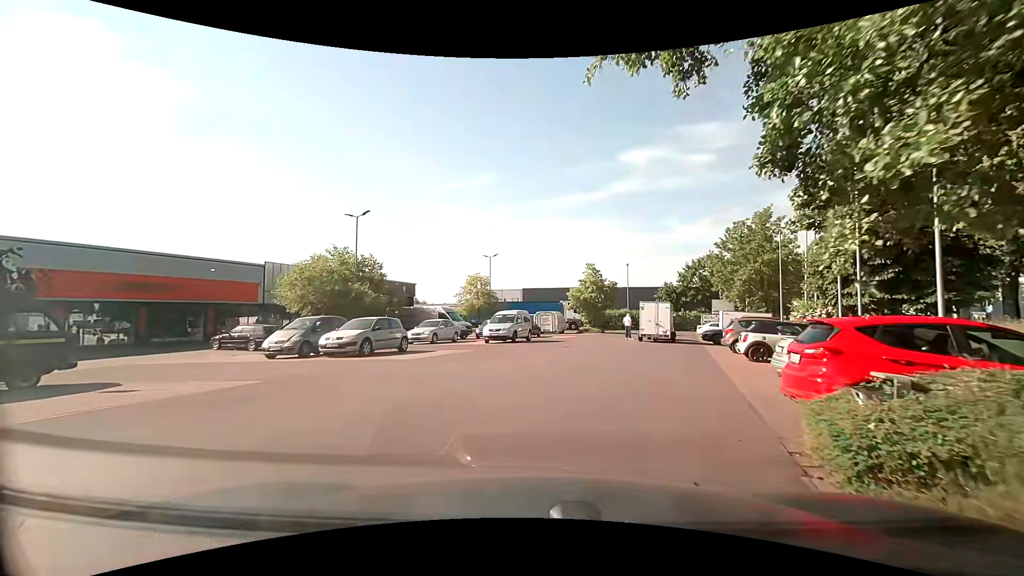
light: Day
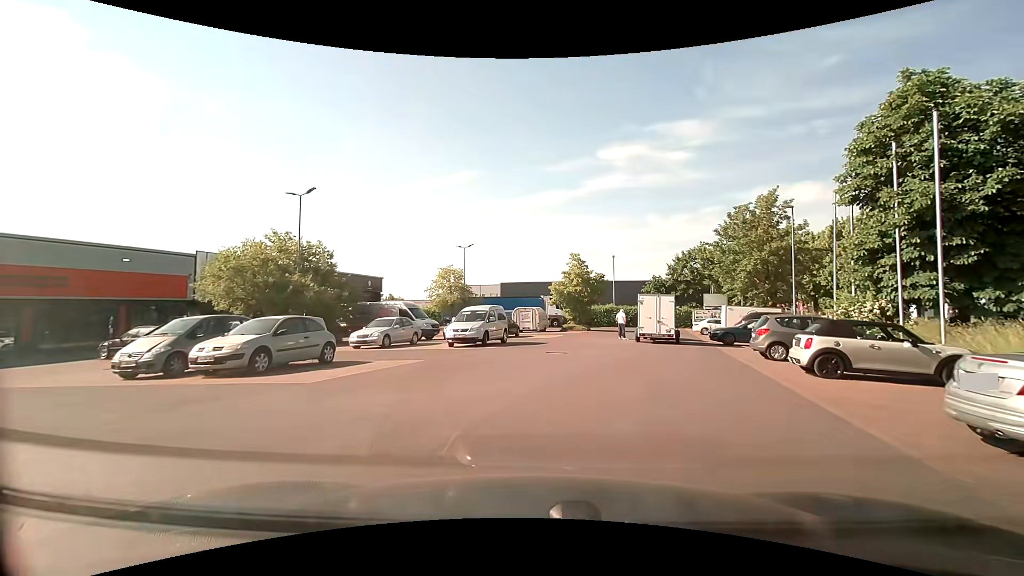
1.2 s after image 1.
(+0.2, +5.6) m; +4°
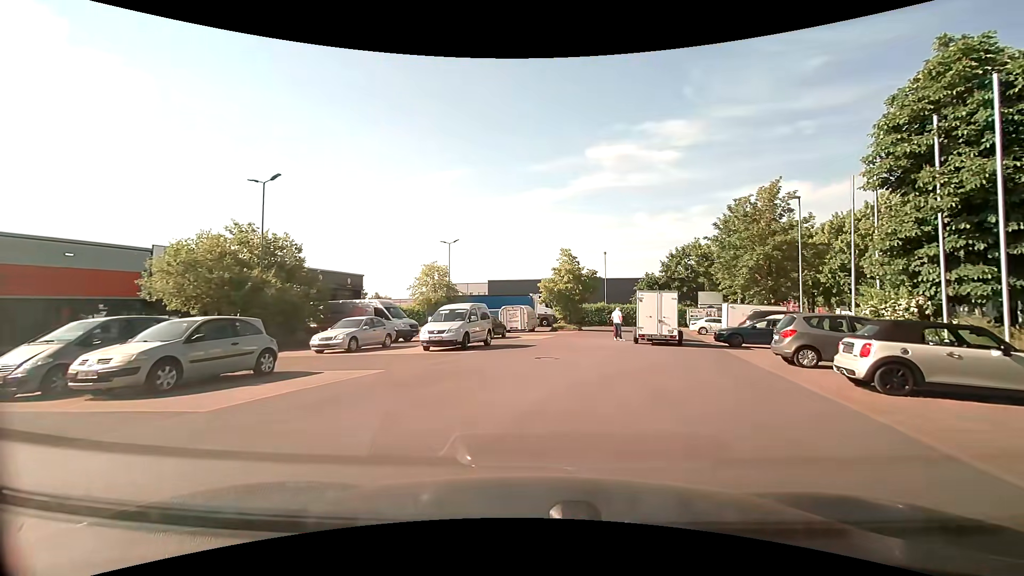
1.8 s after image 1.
(0.0, +2.7) m; 0°
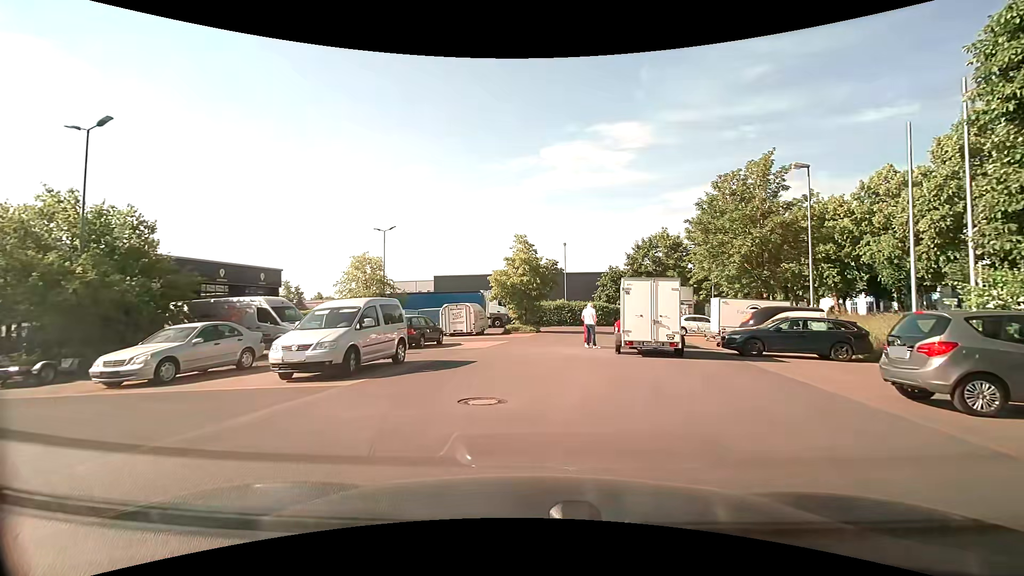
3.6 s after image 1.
(+0.3, +7.5) m; +6°
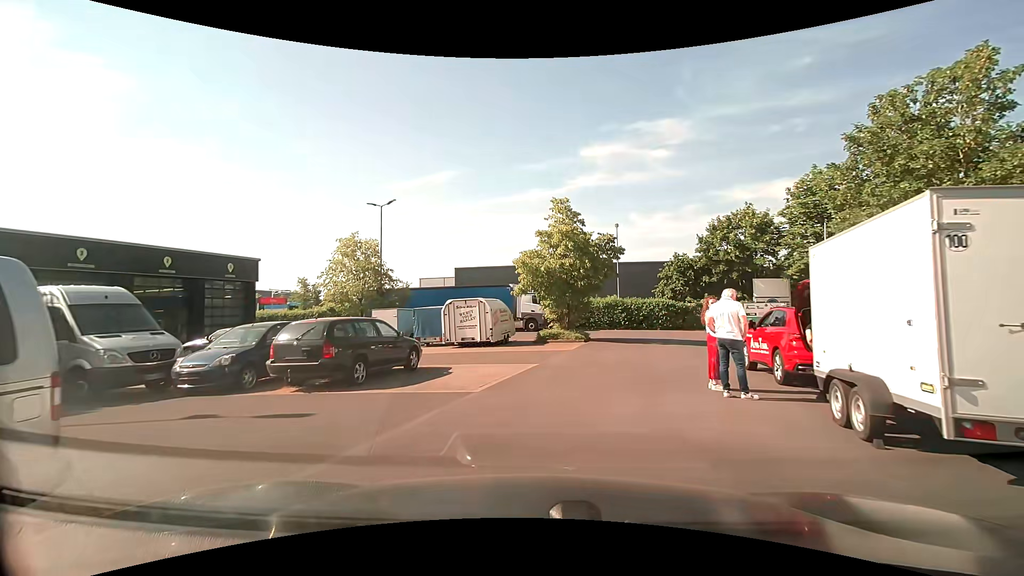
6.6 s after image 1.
(-0.4, +11.4) m; -5°
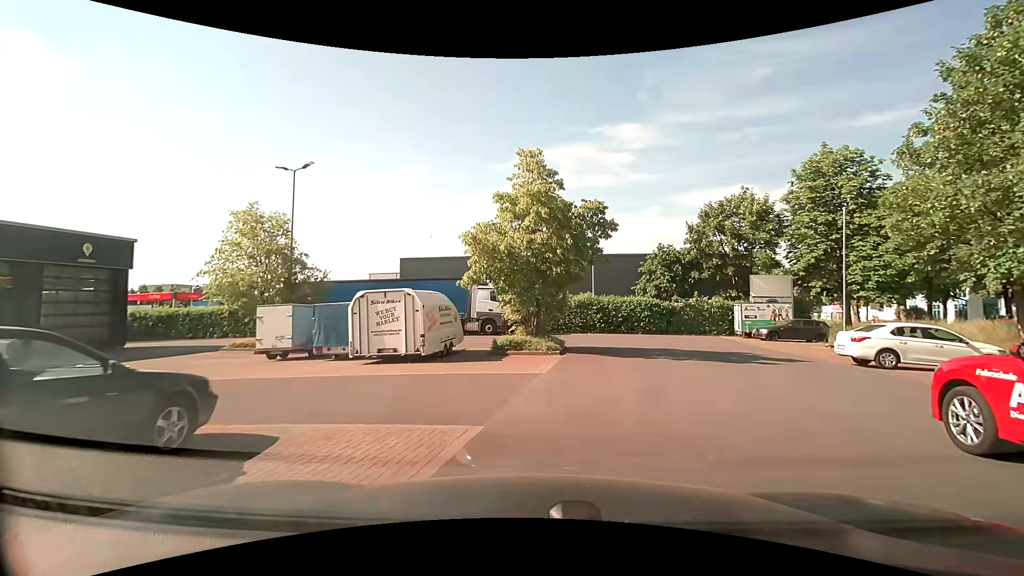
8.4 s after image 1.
(0.0, +7.7) m; +4°
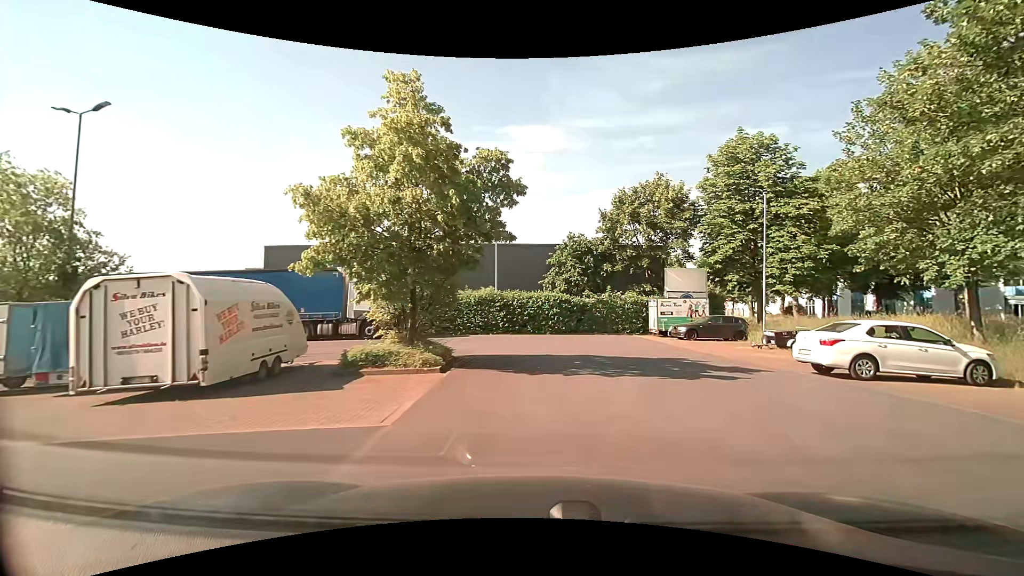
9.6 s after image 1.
(+0.4, +5.5) m; +9°
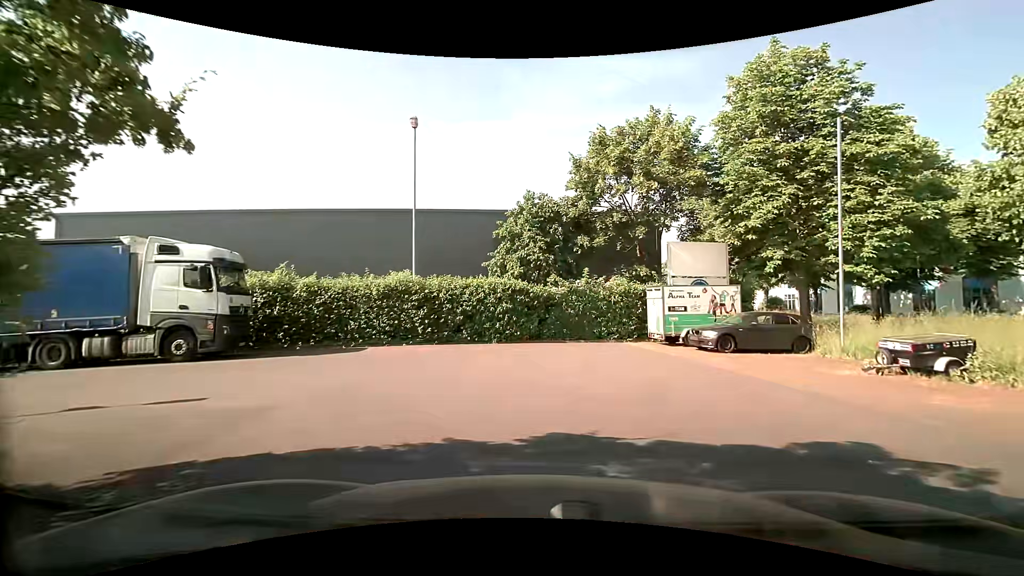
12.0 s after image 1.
(+1.0, +11.3) m; +7°
